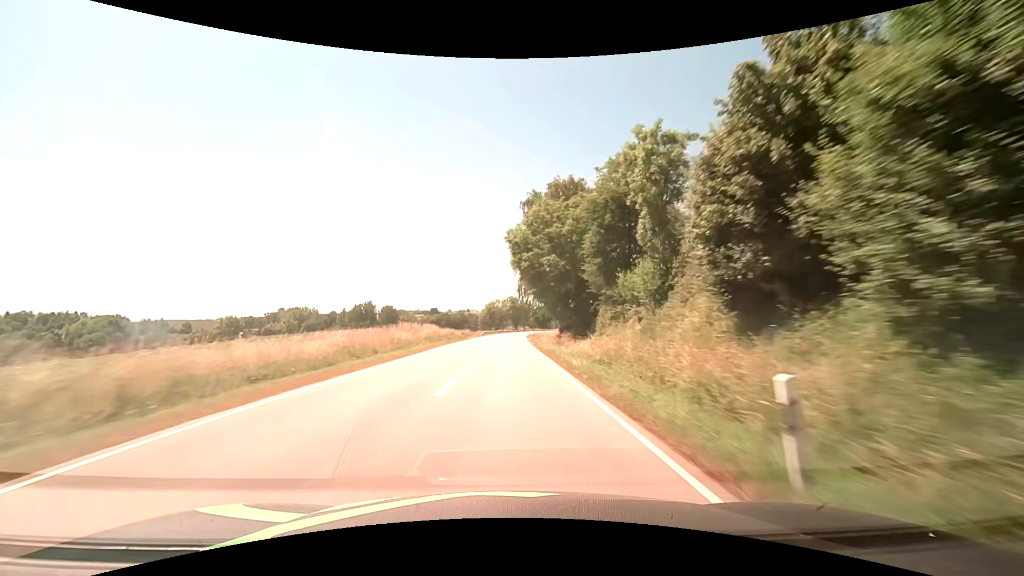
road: secondary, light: Day
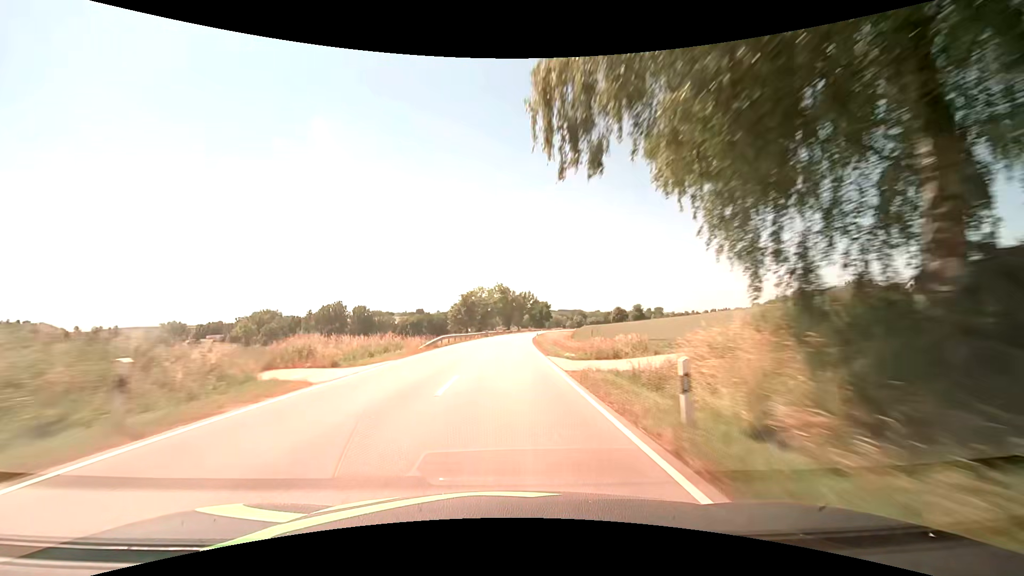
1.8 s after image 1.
(+0.2, +47.5) m; +1°
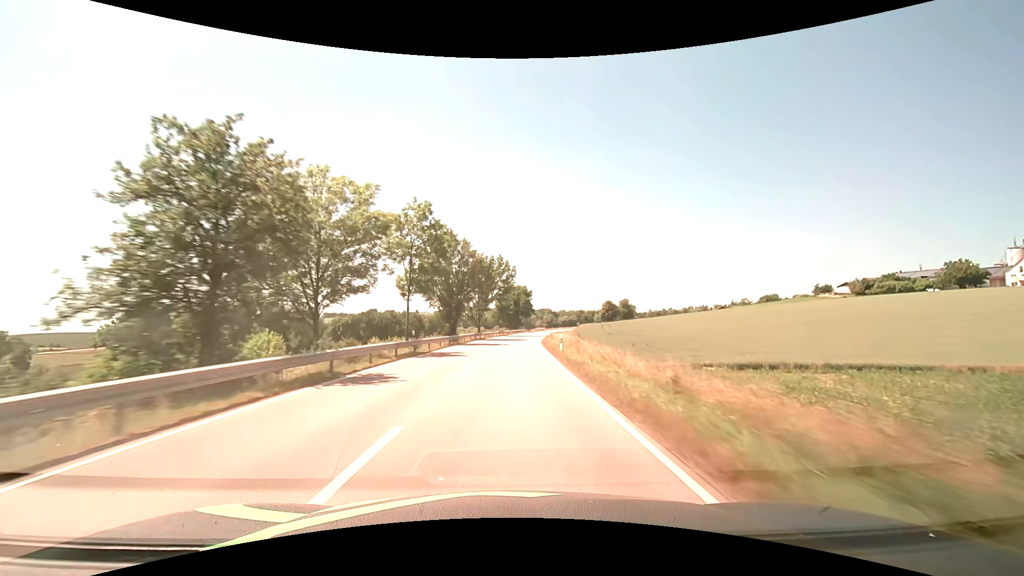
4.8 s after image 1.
(+2.4, +79.1) m; +4°
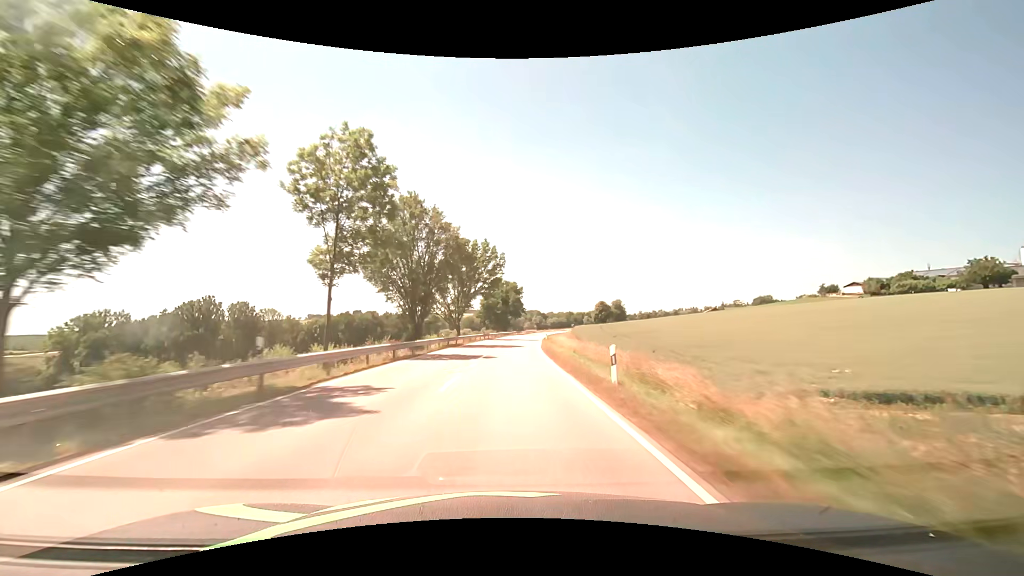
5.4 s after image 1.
(+0.2, +15.8) m; +1°
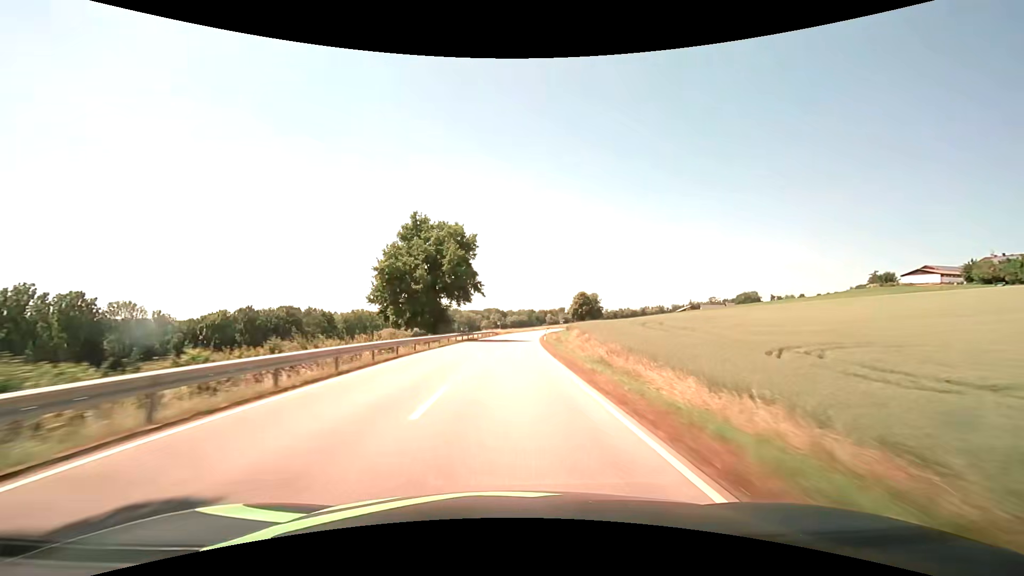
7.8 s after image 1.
(+2.6, +63.2) m; +5°
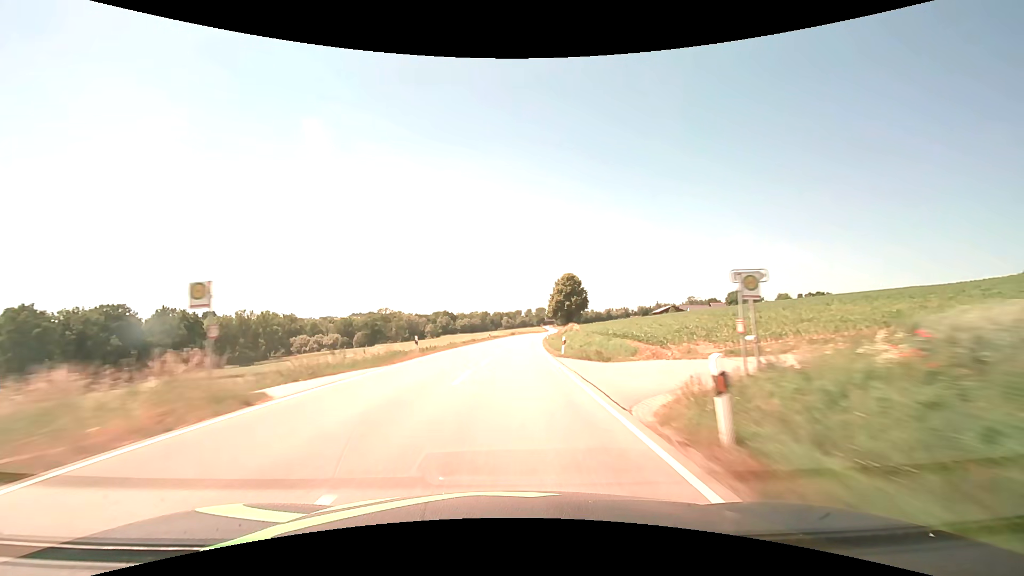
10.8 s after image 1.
(+3.7, +79.0) m; +5°
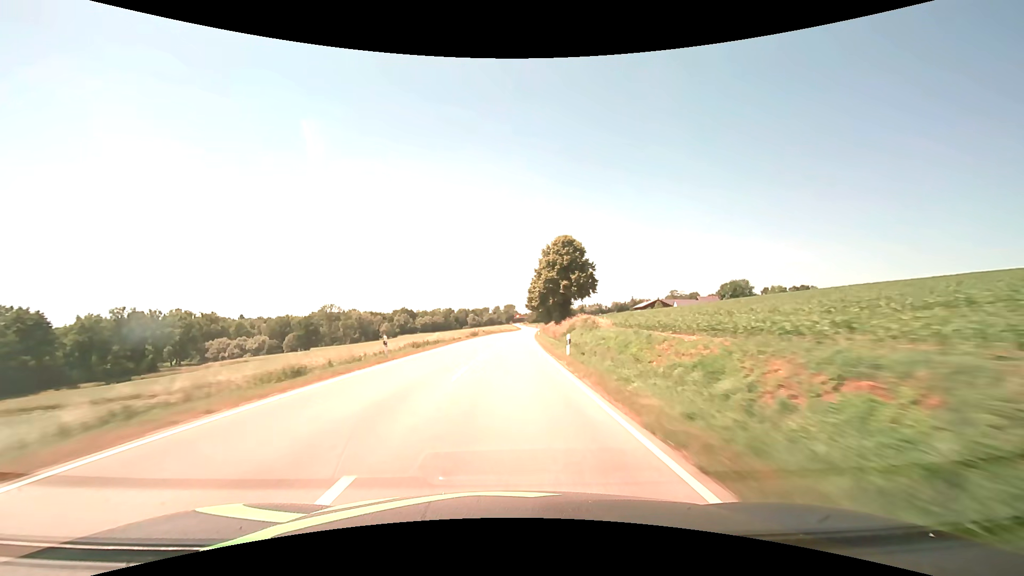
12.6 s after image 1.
(+1.6, +47.4) m; +4°
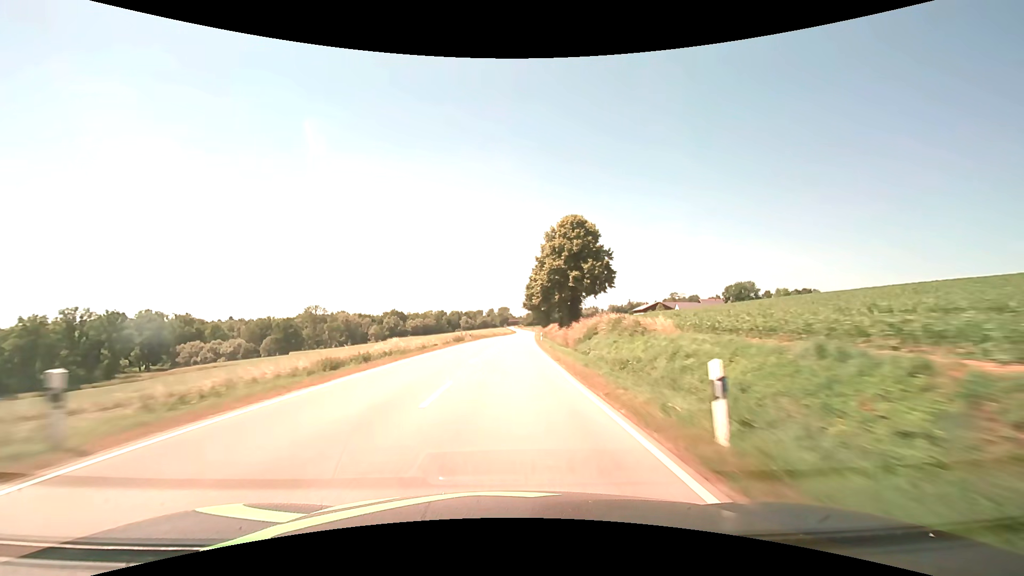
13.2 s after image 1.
(+0.1, +15.8) m; +1°
(0, +10) (0, +20) (0, +30) (+1, +40) (+1, +50) (+1, +60) (+2, +70) (+2, +80) (+3, +90) (+4, +100) m
